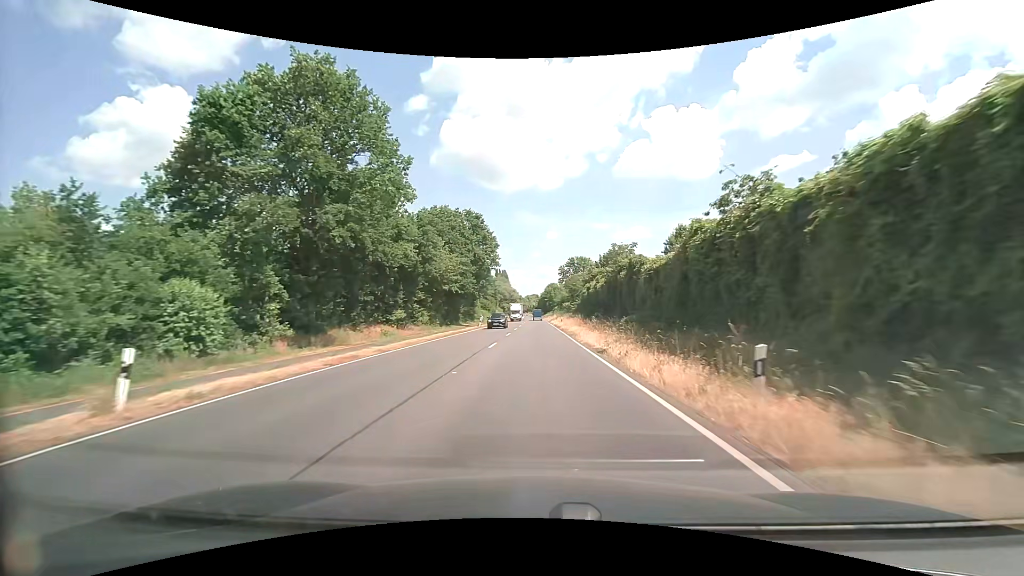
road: primary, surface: asphalt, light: Day
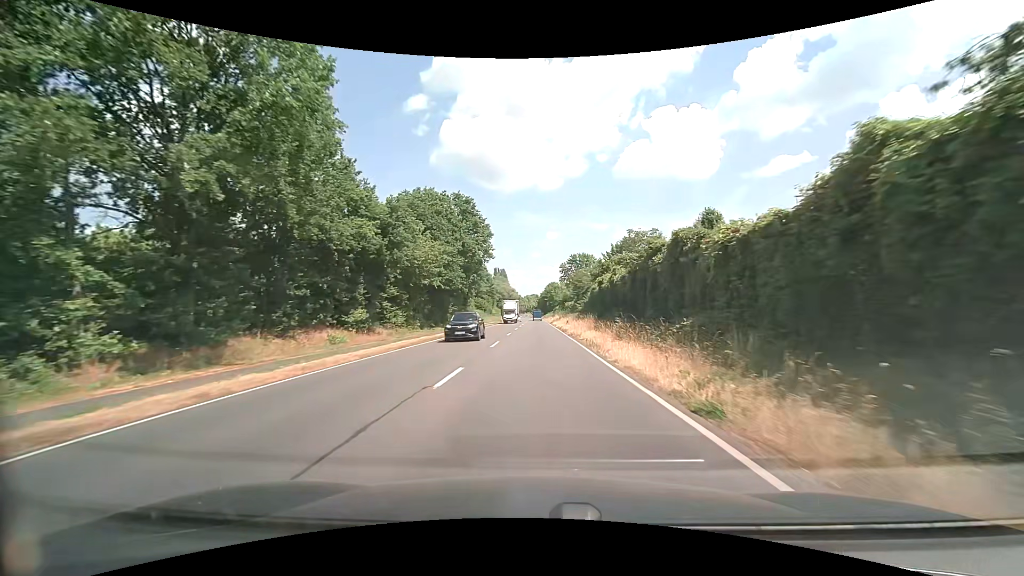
(0.0, +10.8) m; 0°
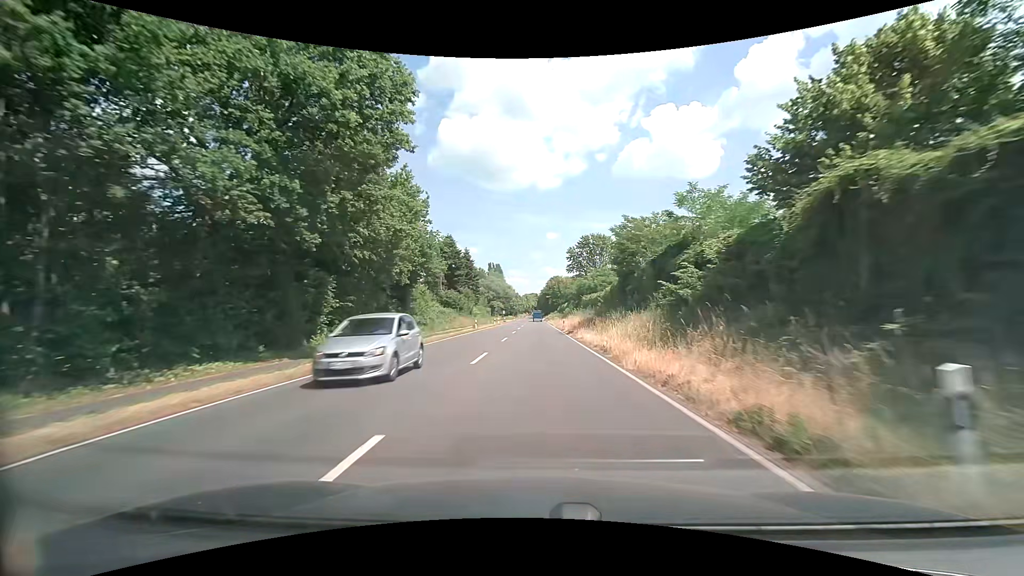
(0.0, +43.0) m; 0°
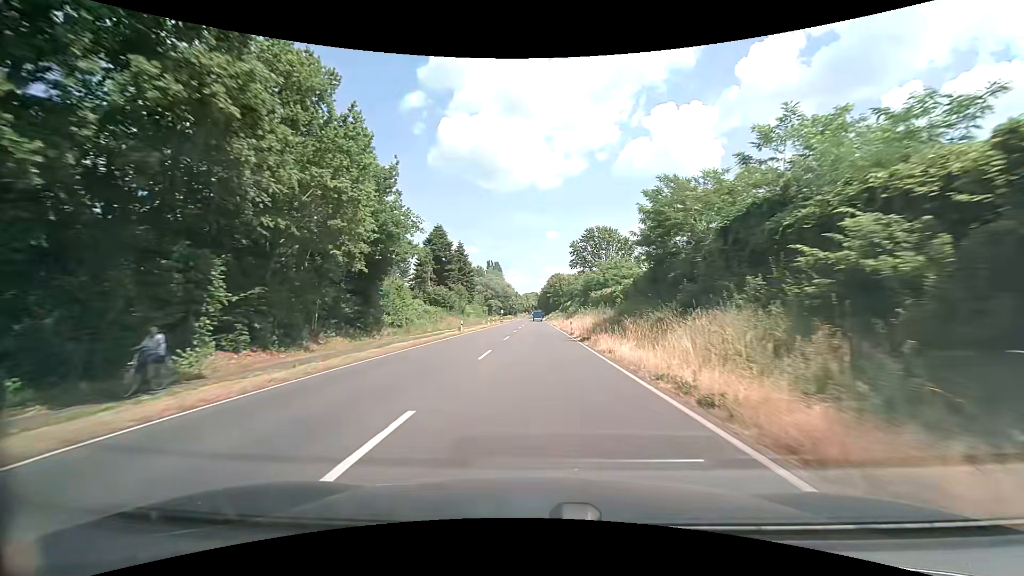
(0.0, +10.7) m; 0°
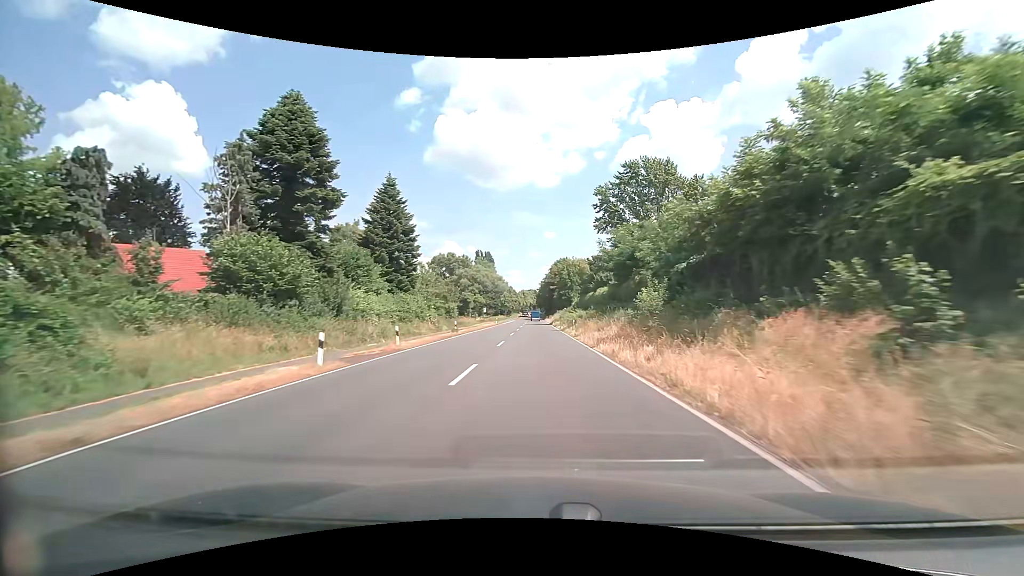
(-0.1, +53.6) m; 0°
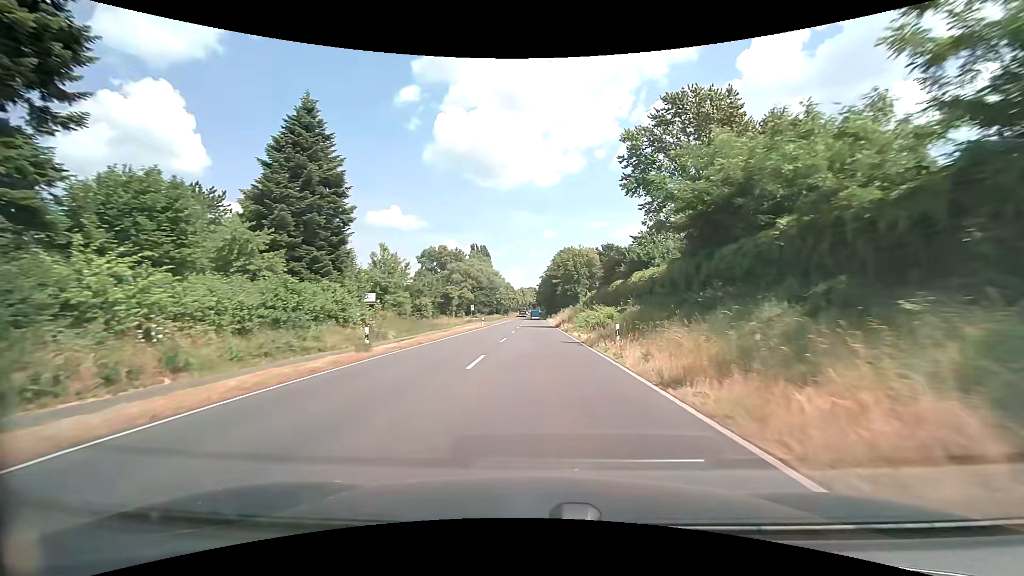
(0.0, +21.5) m; 0°
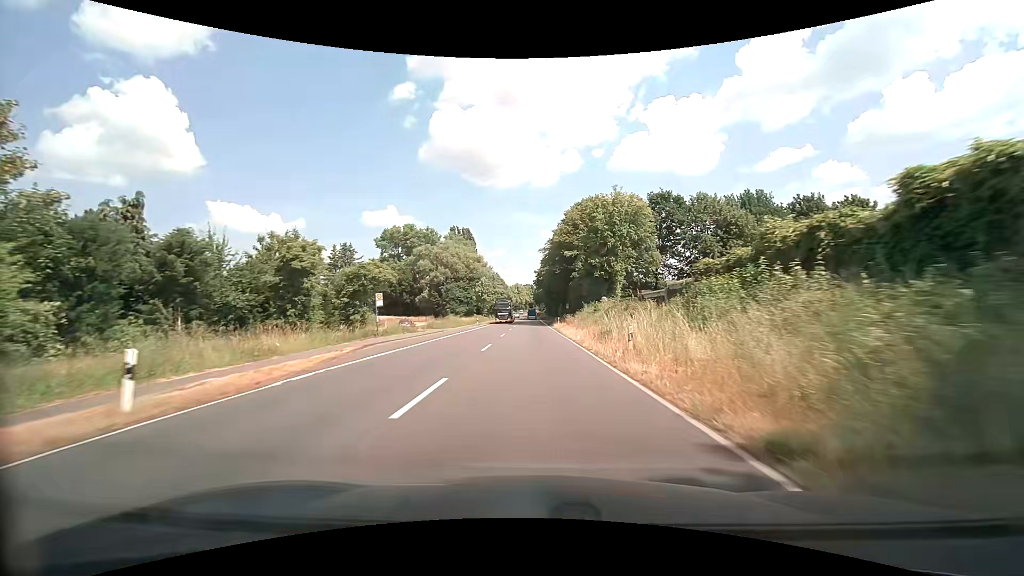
(+0.2, +53.7) m; 0°
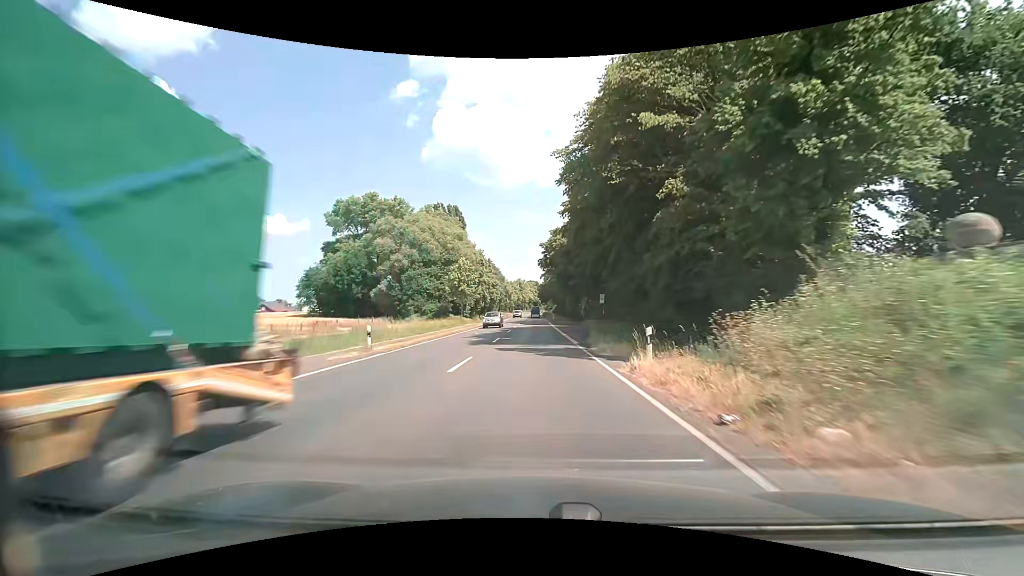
(-0.1, +43.0) m; -1°
(0, +10) (0, +20) (0, +30) (0, +40) (0, +50) (0, +60) (0, +70) (0, +80) (0, +90) (0, +100) m
